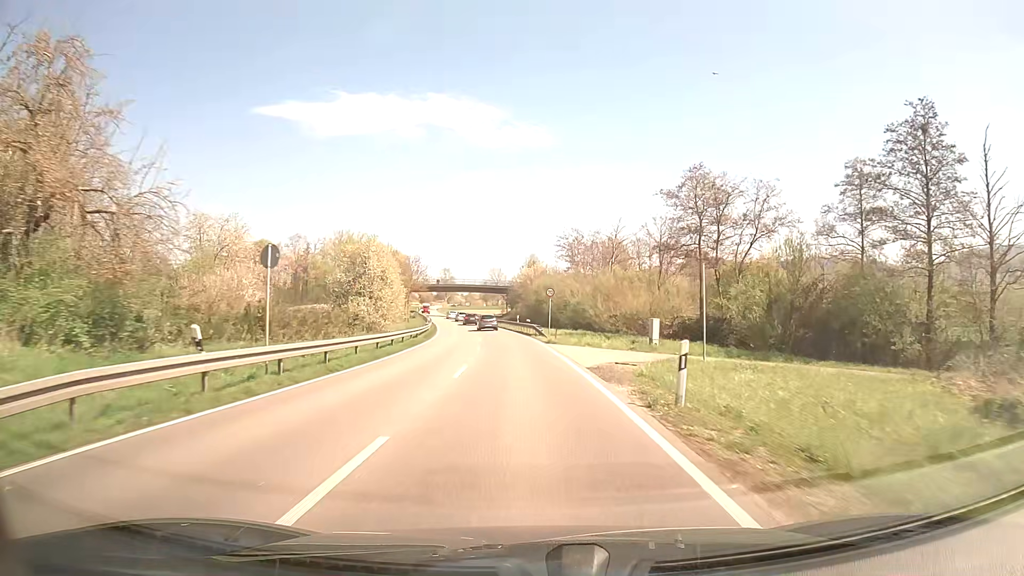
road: primary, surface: asphalt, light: Day
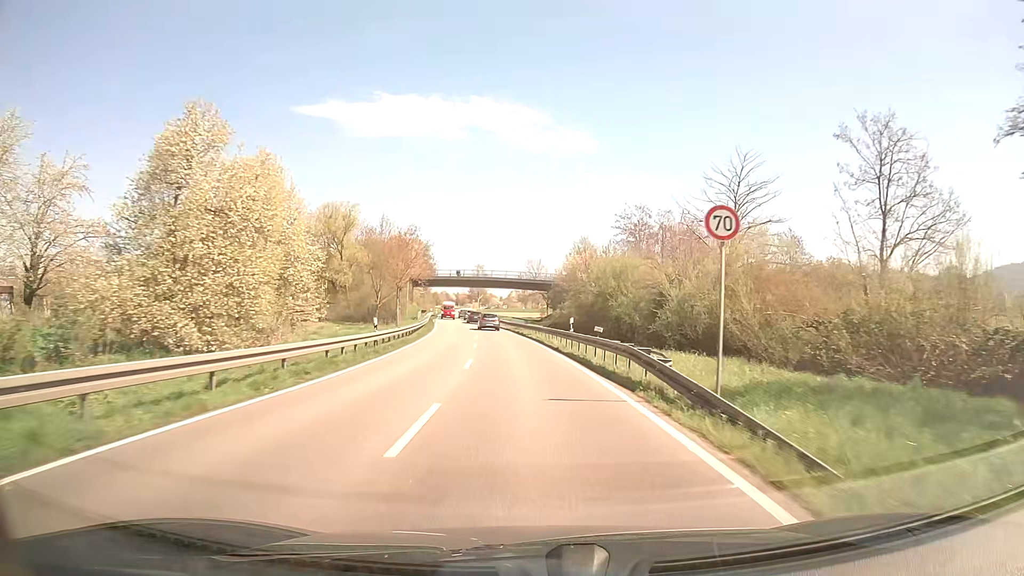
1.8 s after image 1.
(-1.0, +32.5) m; -3°
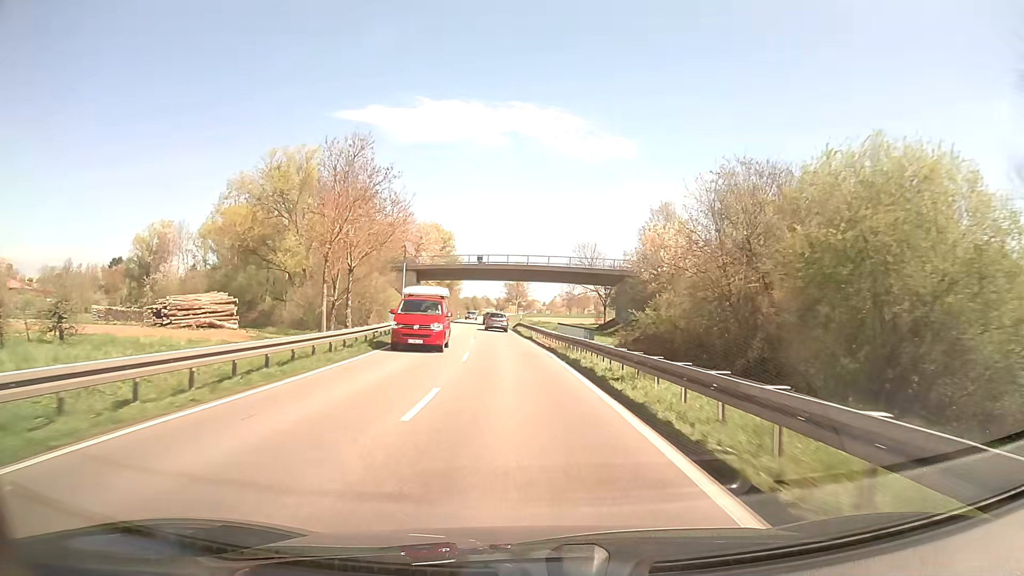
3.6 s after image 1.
(-0.8, +32.4) m; -3°
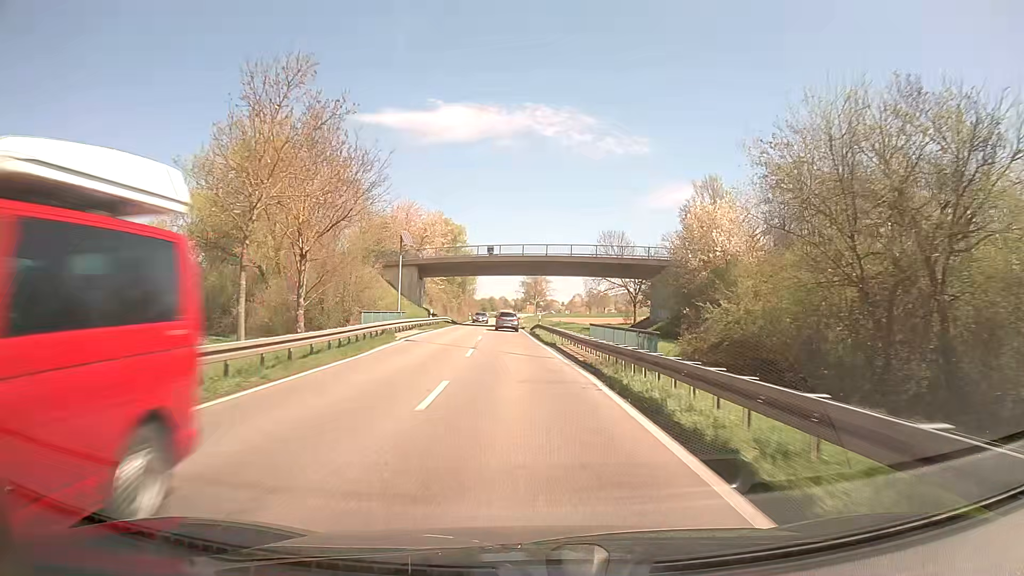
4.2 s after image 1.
(-0.1, +10.8) m; -1°
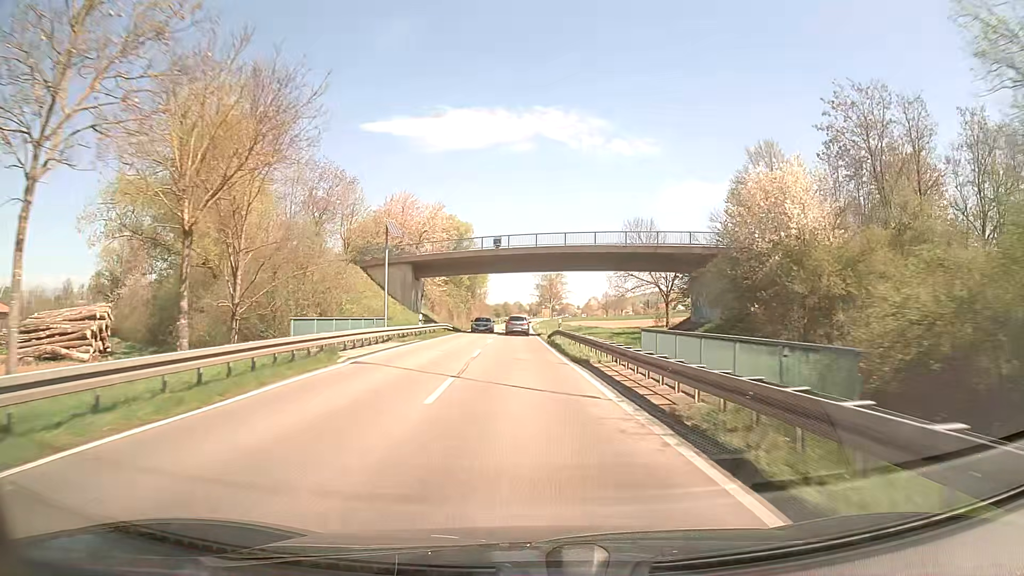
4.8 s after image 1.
(-0.1, +10.8) m; -2°
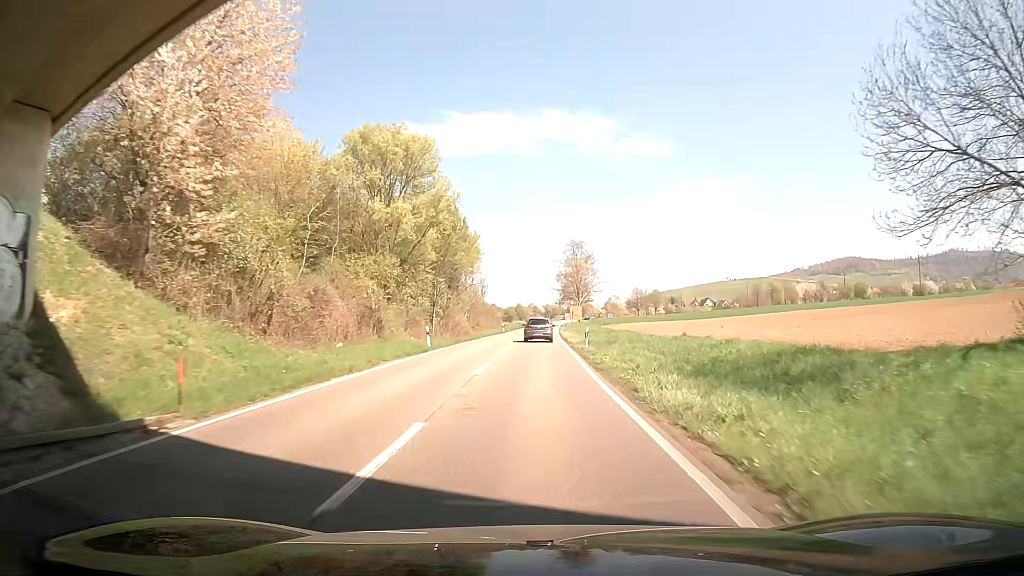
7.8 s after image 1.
(-1.0, +53.5) m; -2°
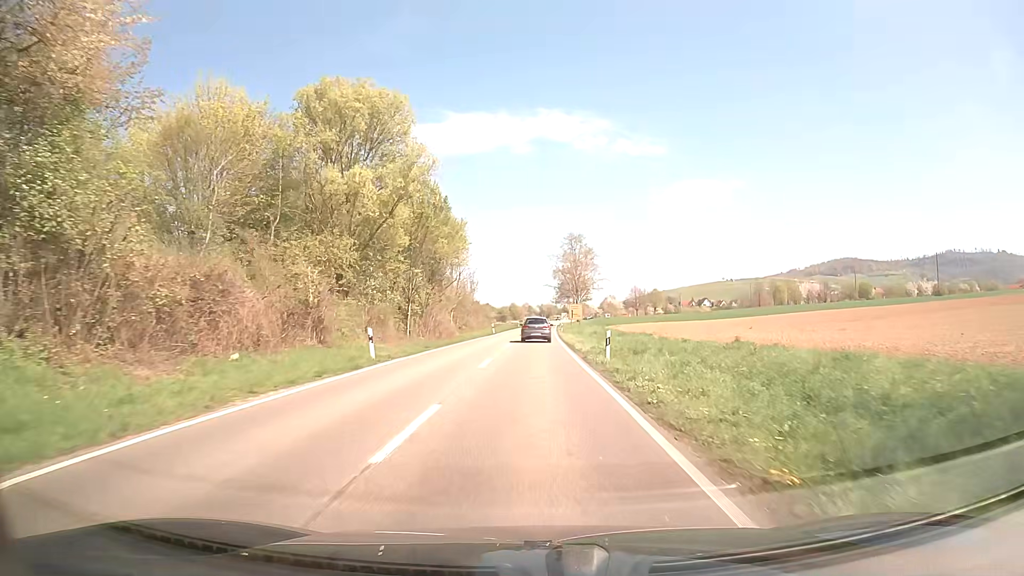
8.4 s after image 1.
(+0.2, +10.6) m; 0°
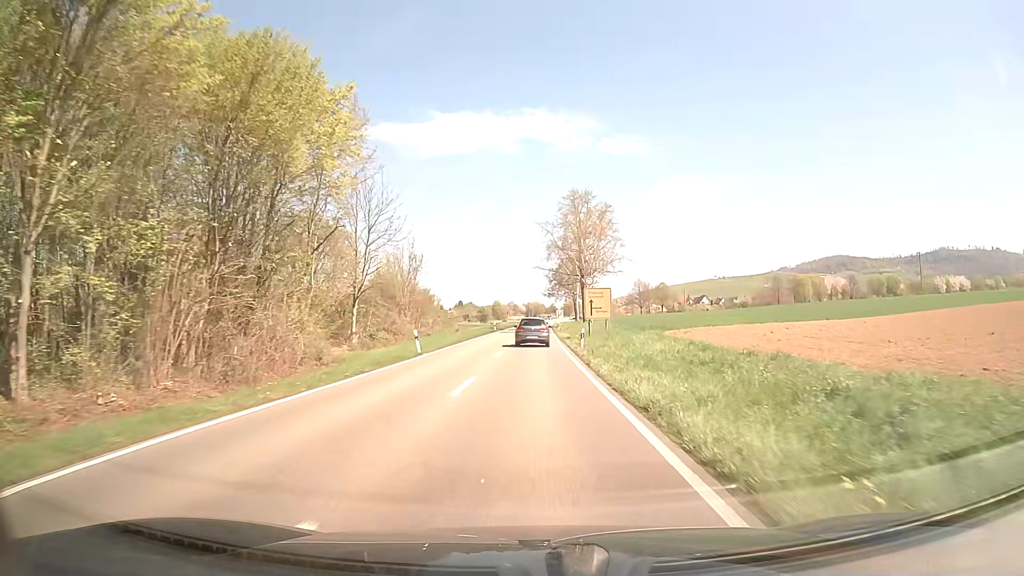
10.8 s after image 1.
(+1.3, +42.1) m; +3°
(0, +10) (0, +20) (0, +30) (0, +40) (0, +50) (0, +60) (0, +70) (0, +80) (+1, +90) (+1, +100) m
